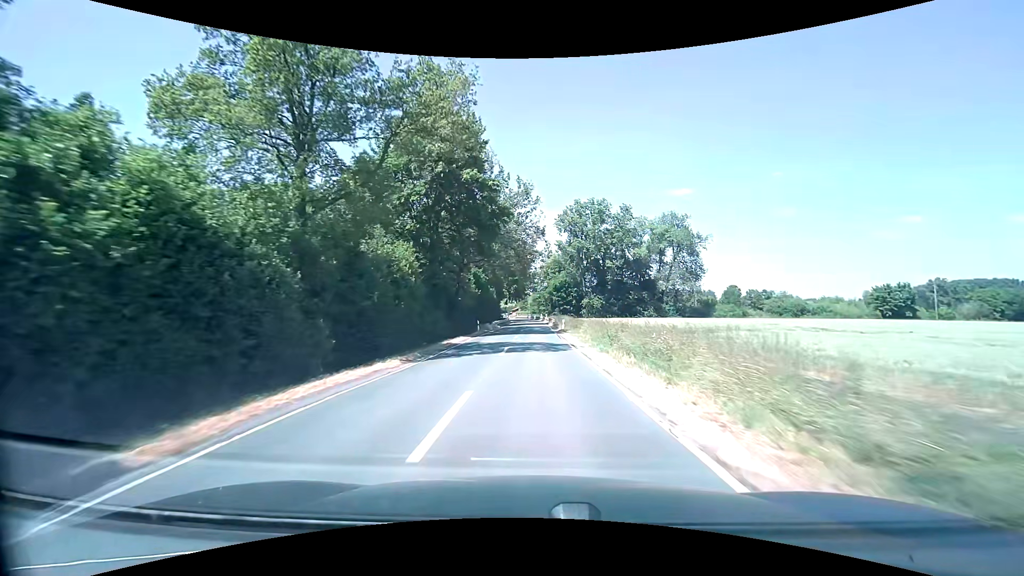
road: secondary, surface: asphalt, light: Day
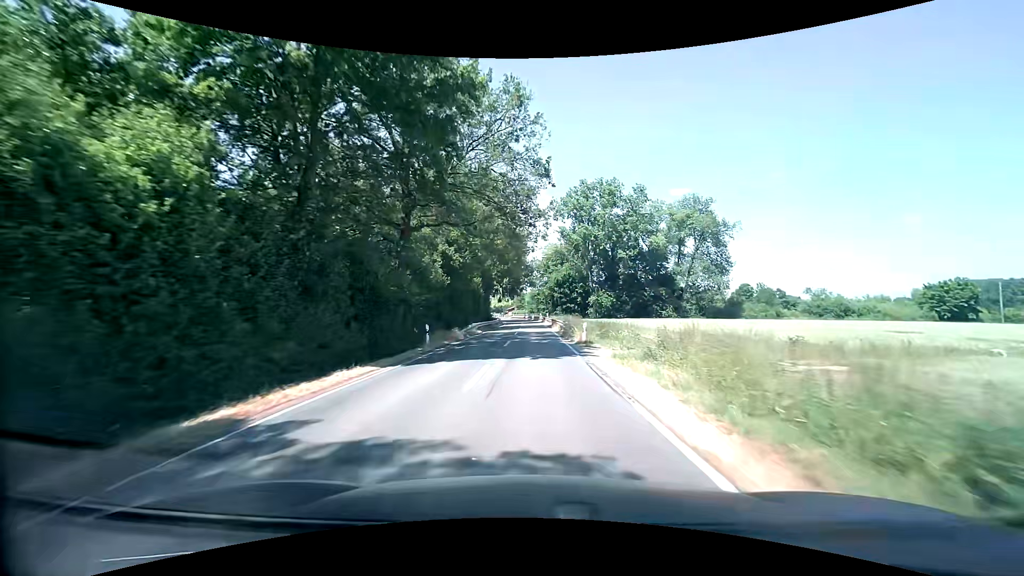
(0.0, +19.8) m; 0°
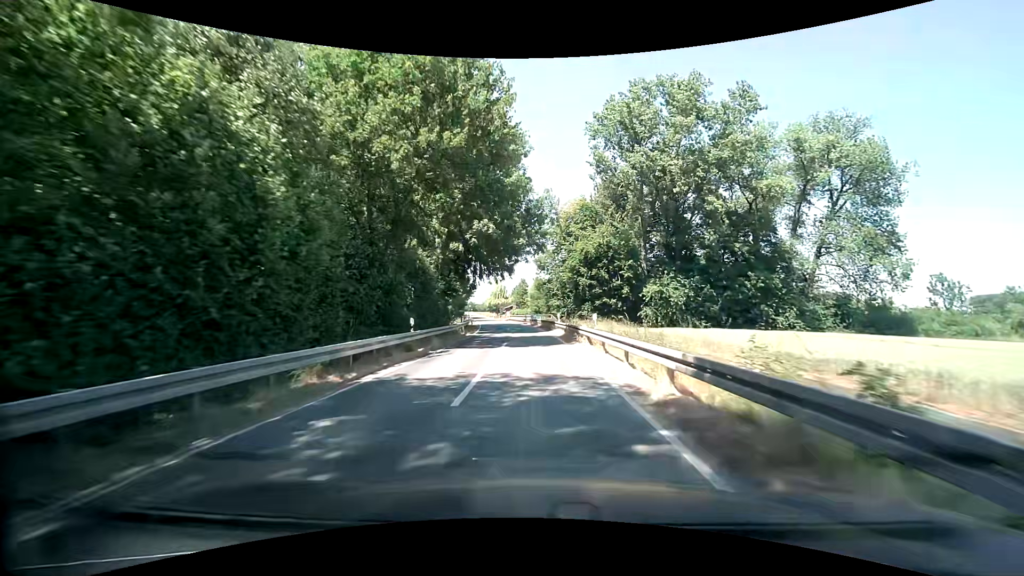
(-0.5, +50.0) m; -1°
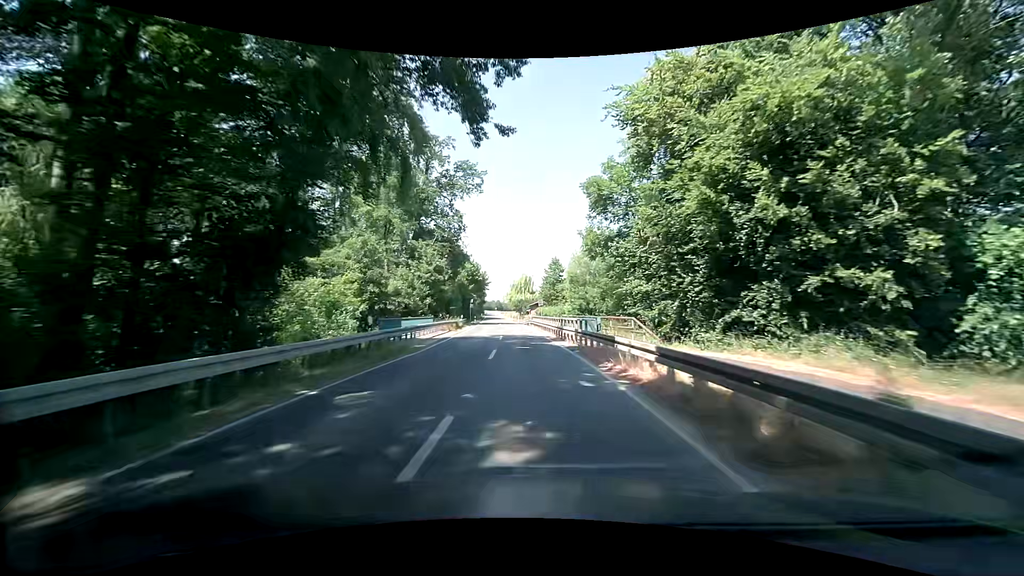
(-0.8, +41.3) m; -4°
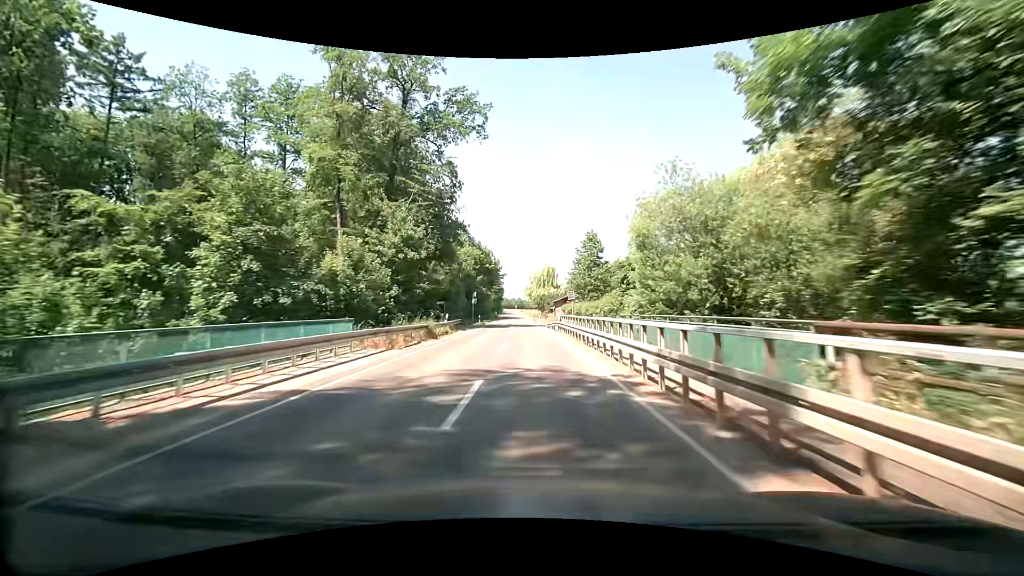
(-0.4, +21.1) m; -3°
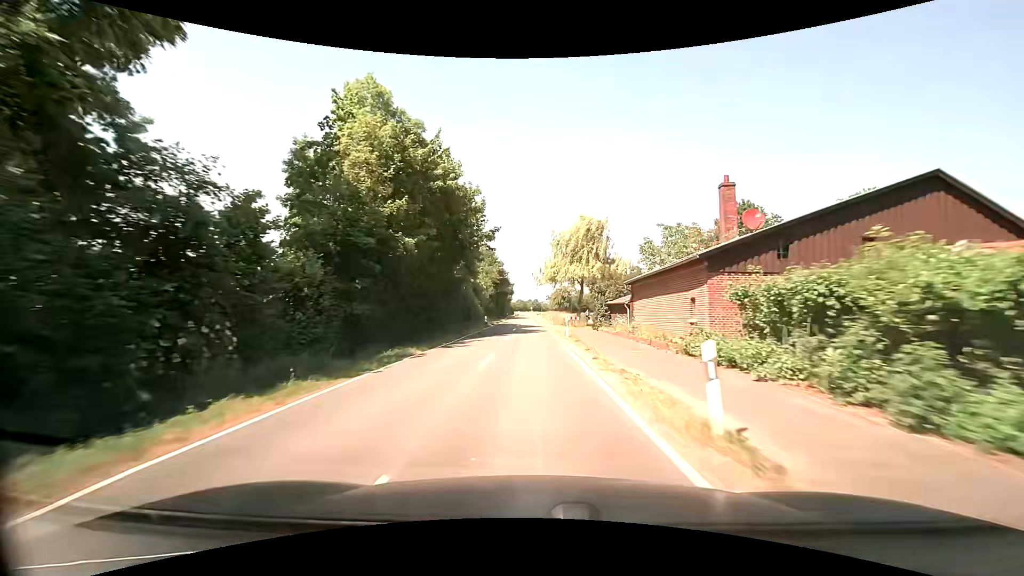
(-0.9, +54.2) m; -2°
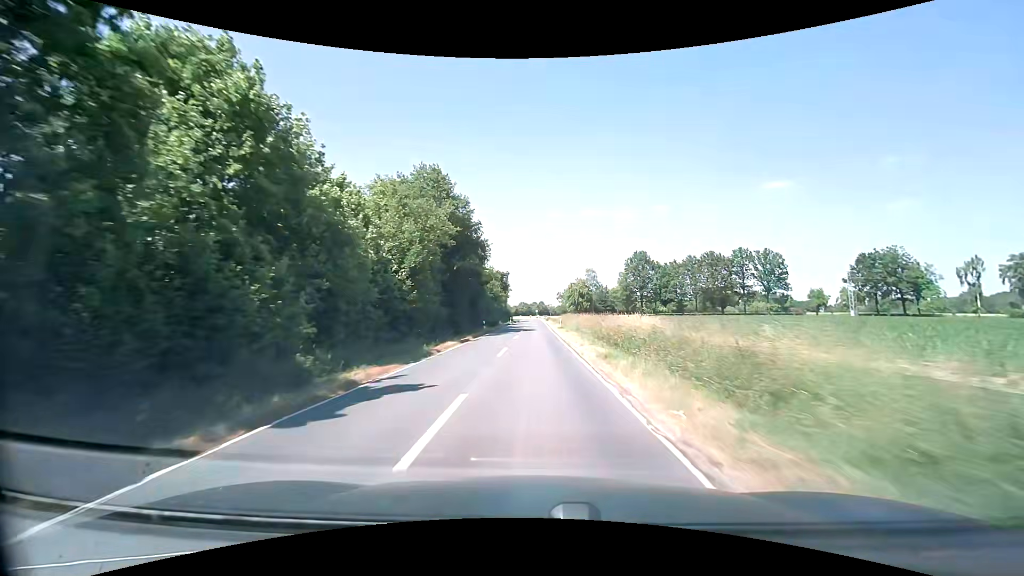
(-0.4, +56.3) m; -1°
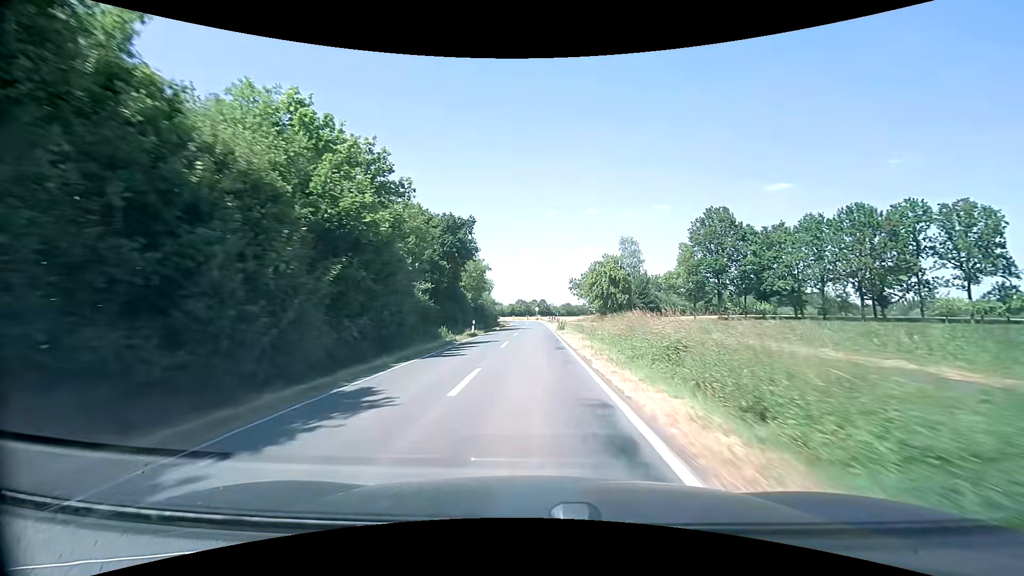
(+0.4, +56.8) m; 0°
(0, +10) (0, +20) (0, +30) (0, +40) (0, +50) (0, +60) (0, +70) (0, +80) (0, +90) (-2, +100) m
